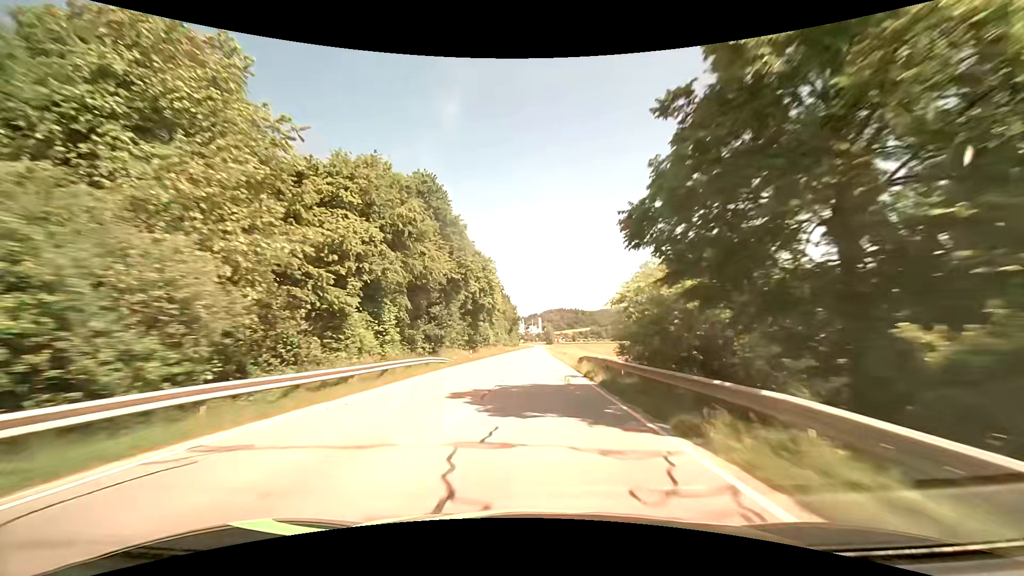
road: secondary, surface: asphalt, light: Day
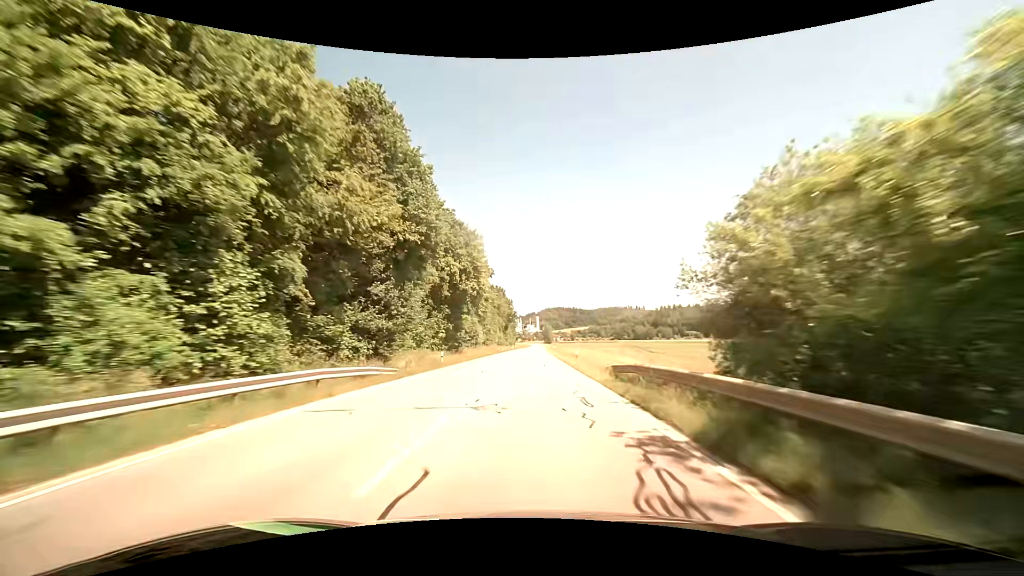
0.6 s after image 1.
(0.0, +15.0) m; +1°
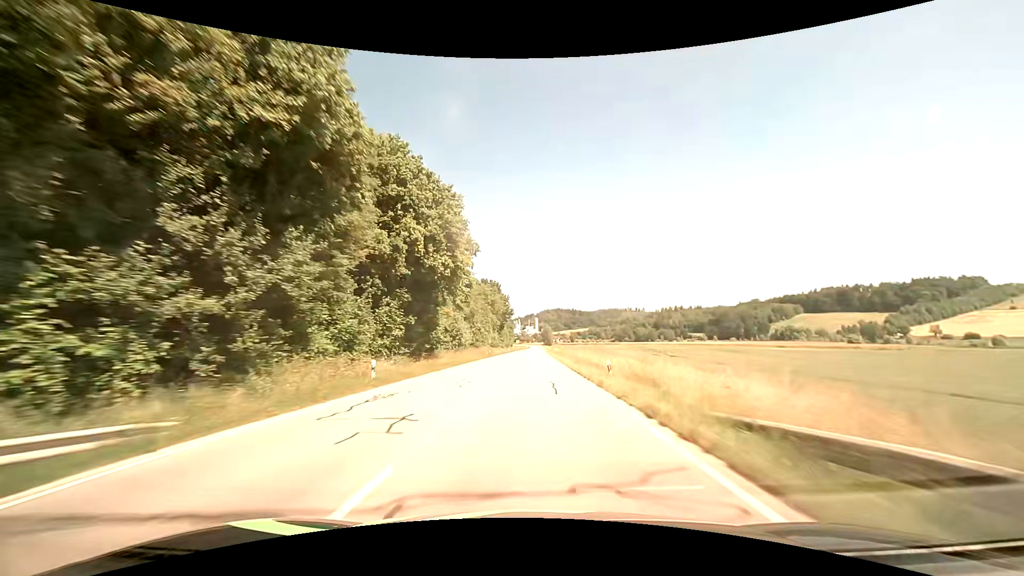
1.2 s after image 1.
(-0.1, +15.0) m; 0°
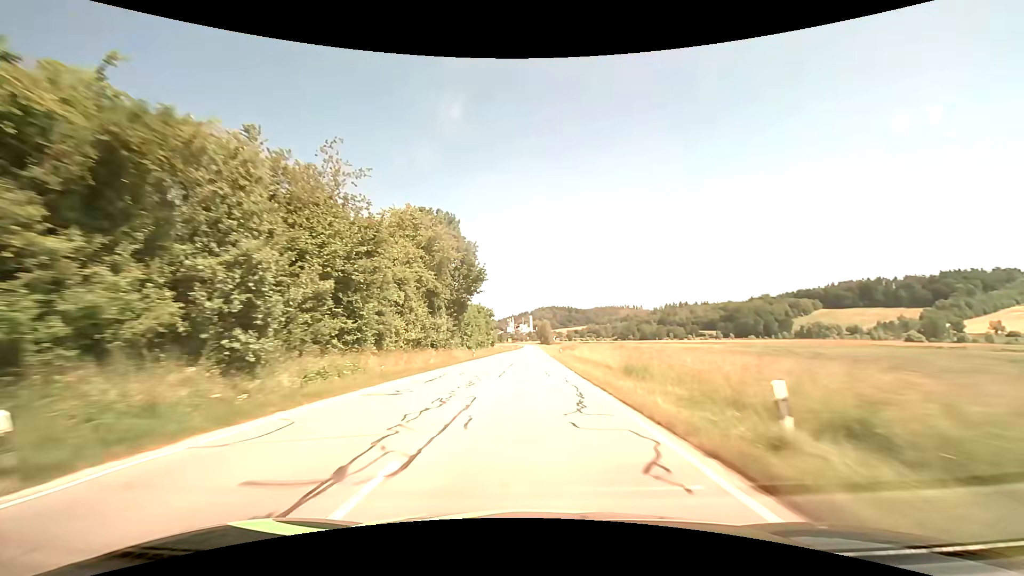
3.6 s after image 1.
(+0.4, +60.1) m; +1°
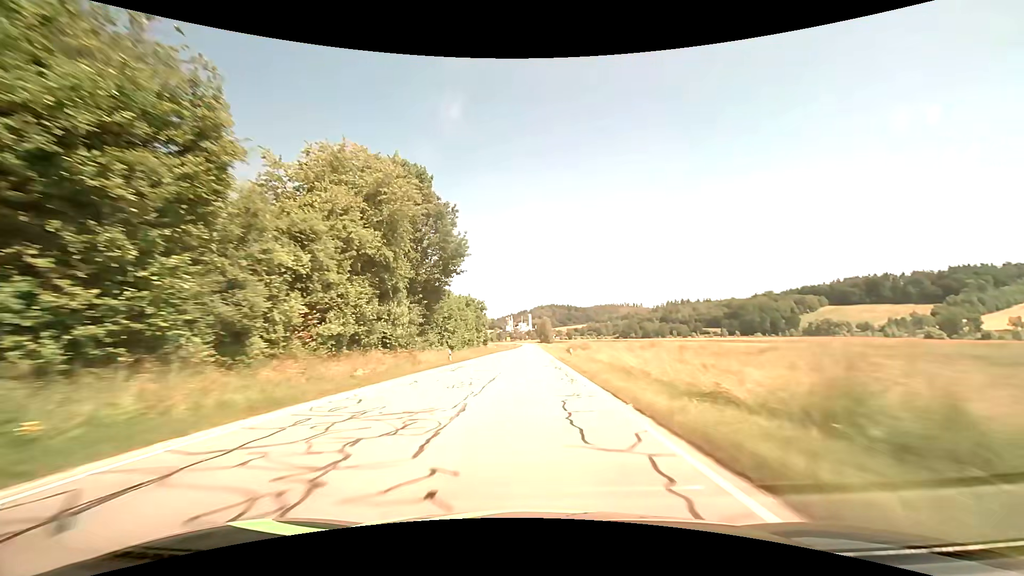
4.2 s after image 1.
(0.0, +15.0) m; 0°
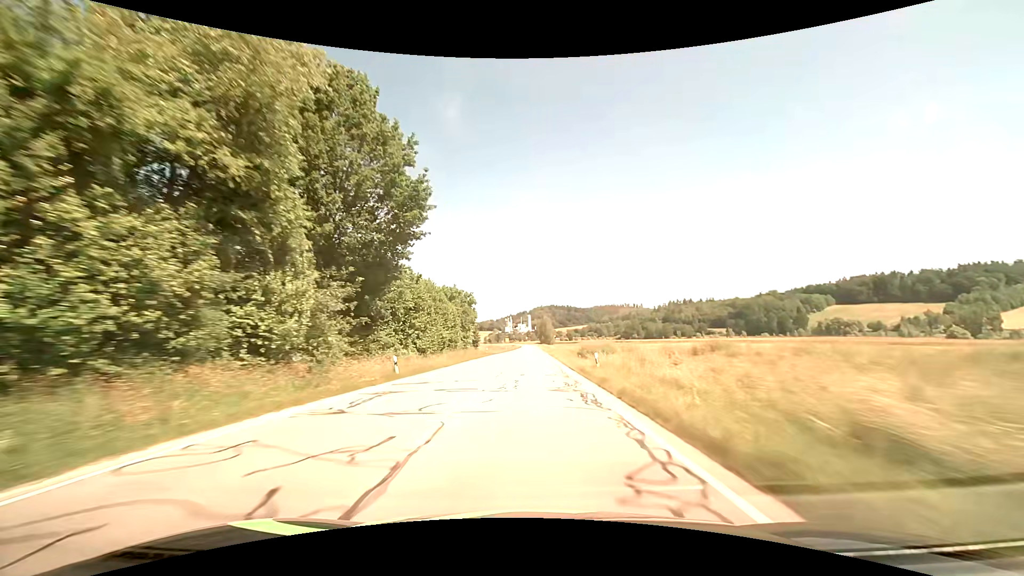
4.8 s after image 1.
(0.0, +15.0) m; 0°
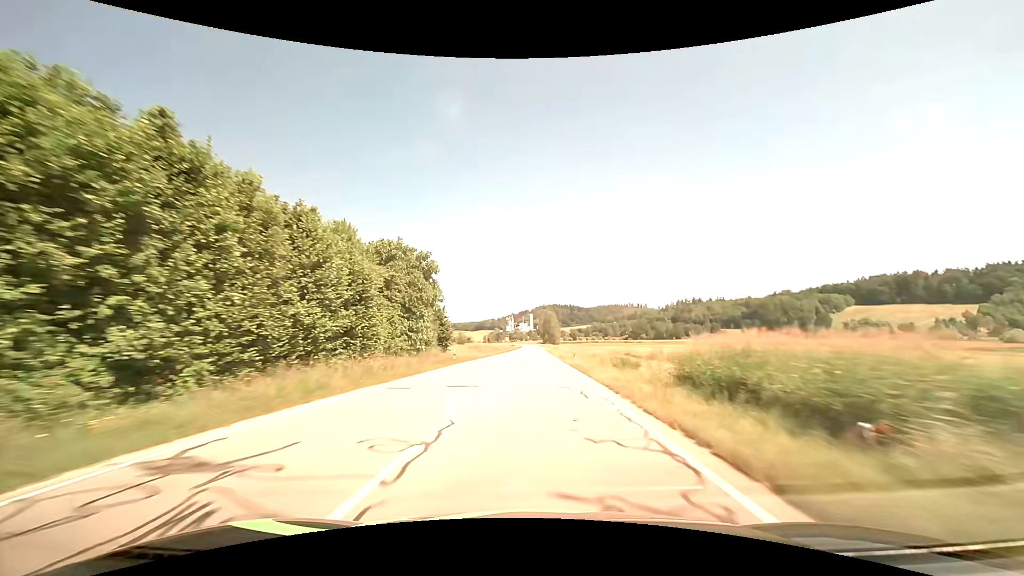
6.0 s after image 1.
(0.0, +29.9) m; 0°
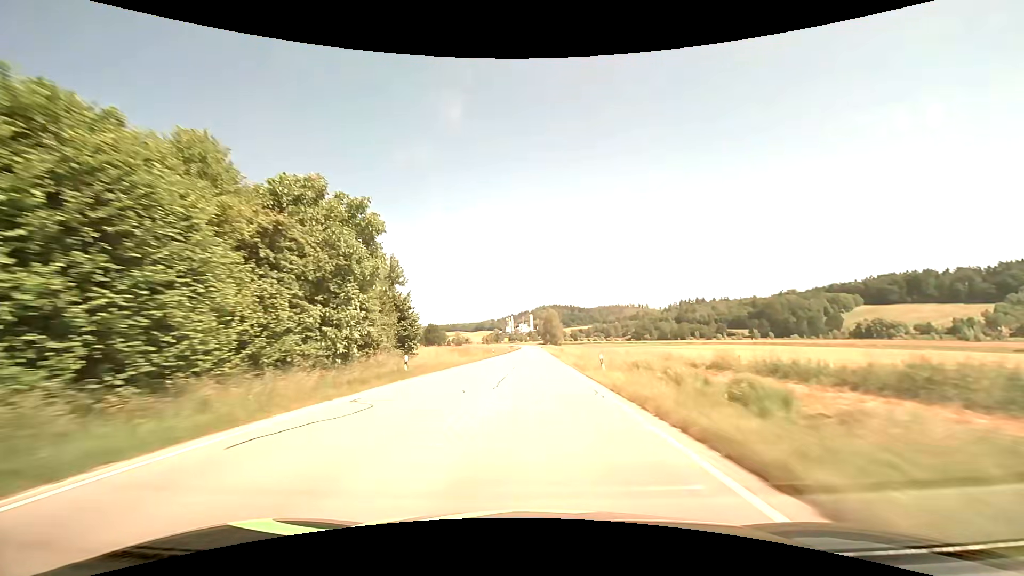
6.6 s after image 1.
(0.0, +14.9) m; 0°
